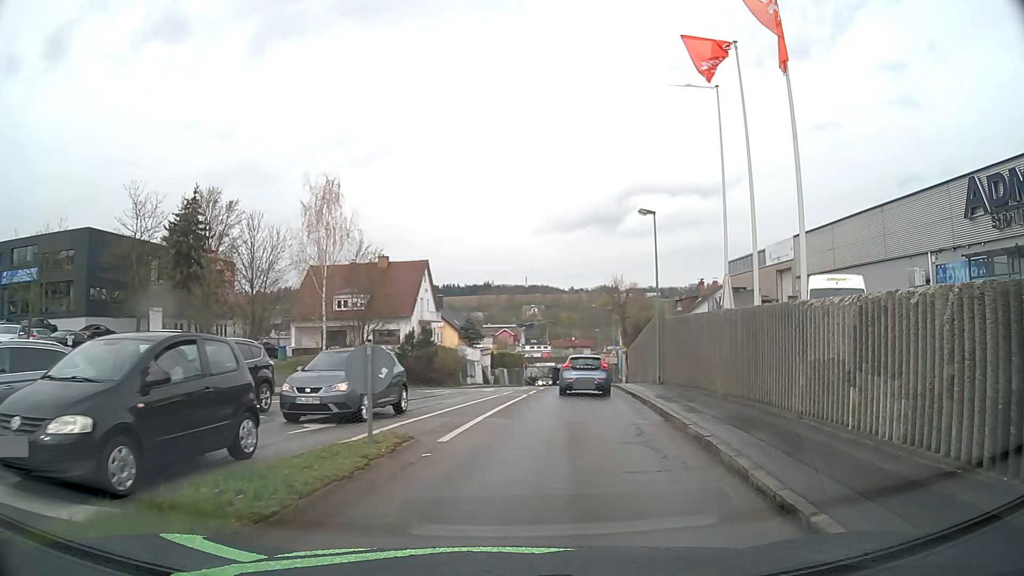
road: tertiary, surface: asphalt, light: Day
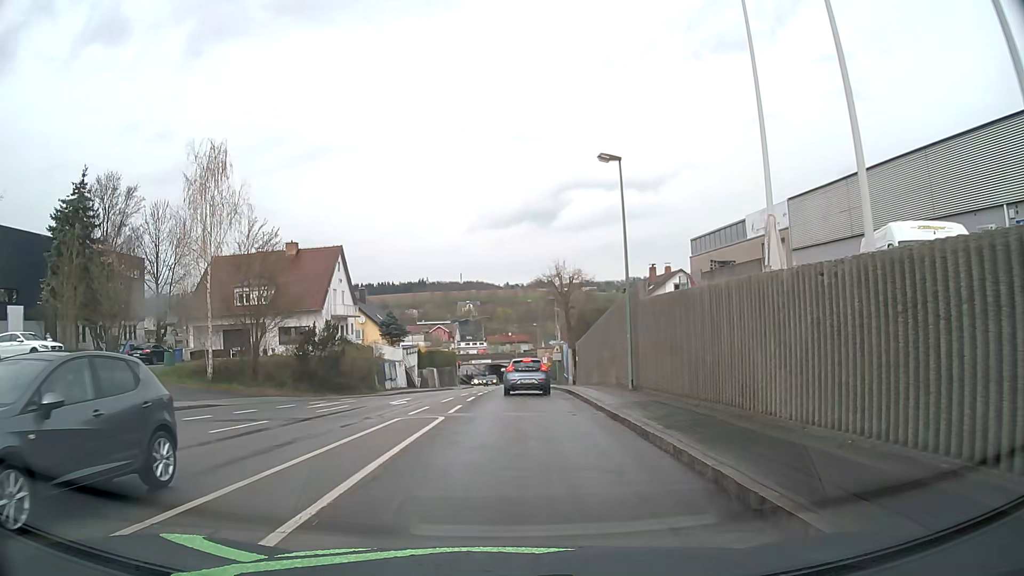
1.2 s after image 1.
(+0.6, +8.5) m; +6°
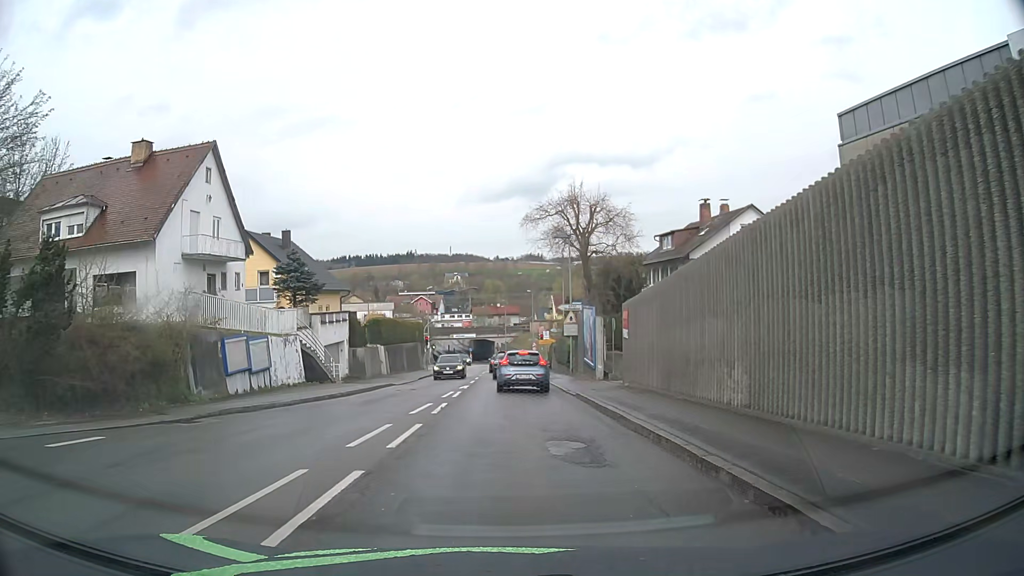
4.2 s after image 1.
(+0.4, +23.3) m; +2°
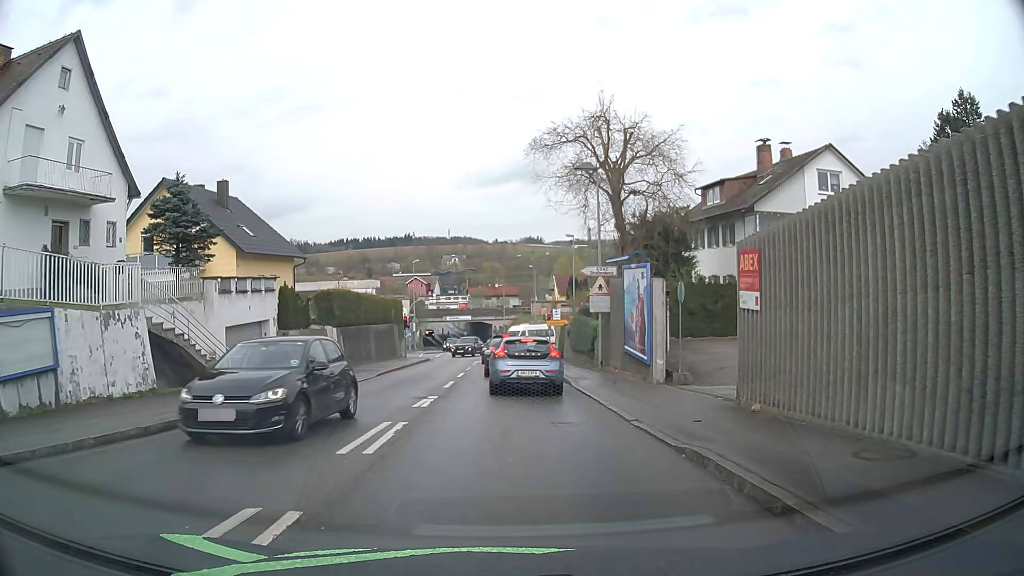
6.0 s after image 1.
(-0.1, +12.1) m; 0°
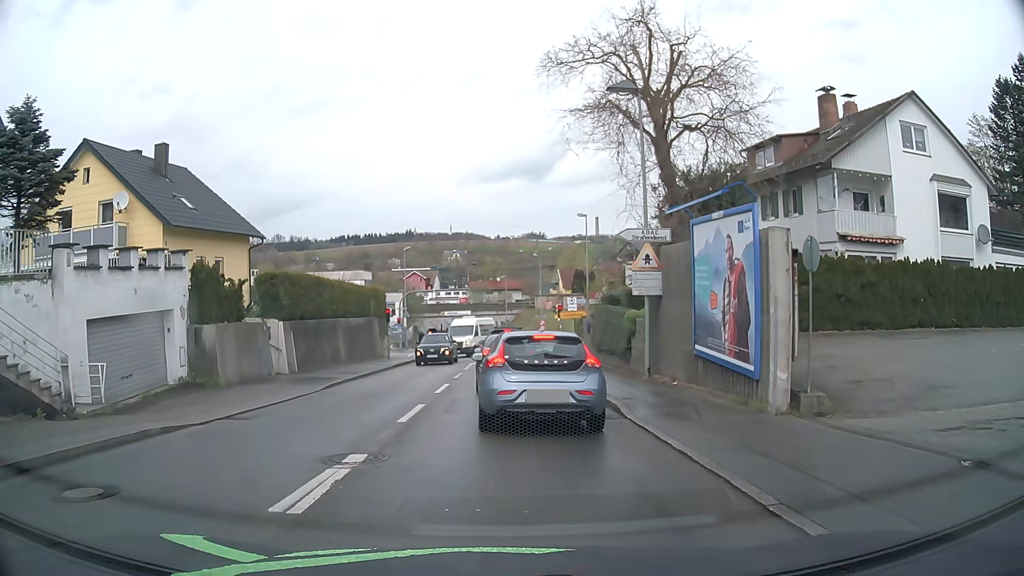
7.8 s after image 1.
(-0.1, +8.0) m; -1°
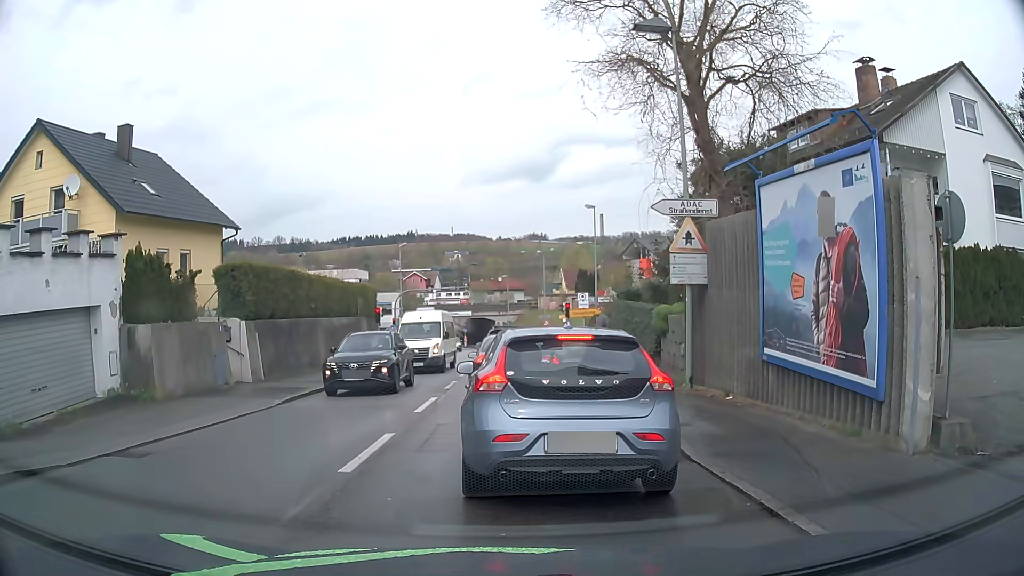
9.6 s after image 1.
(0.0, +3.7) m; 0°
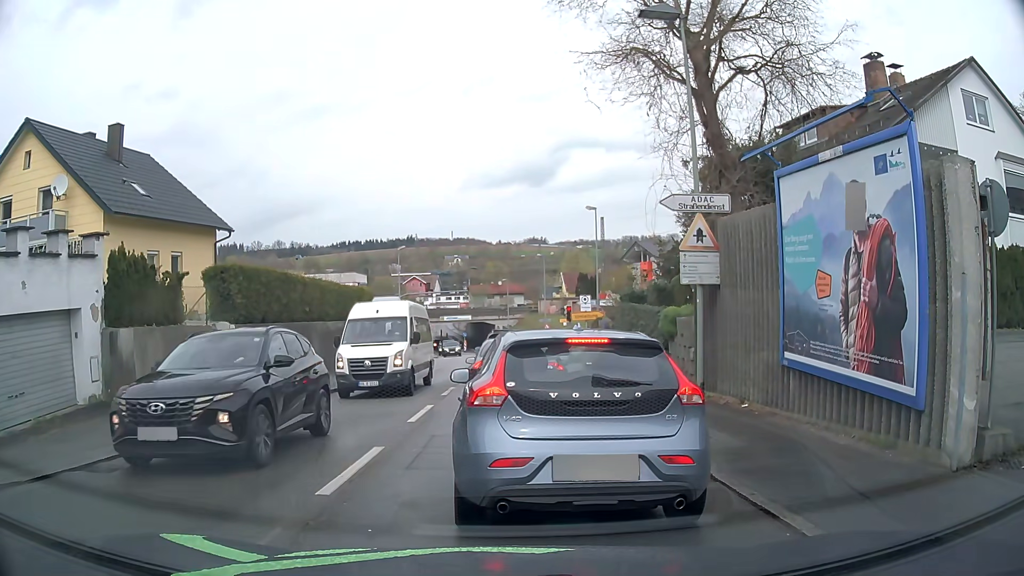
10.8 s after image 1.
(0.0, +0.8) m; 0°
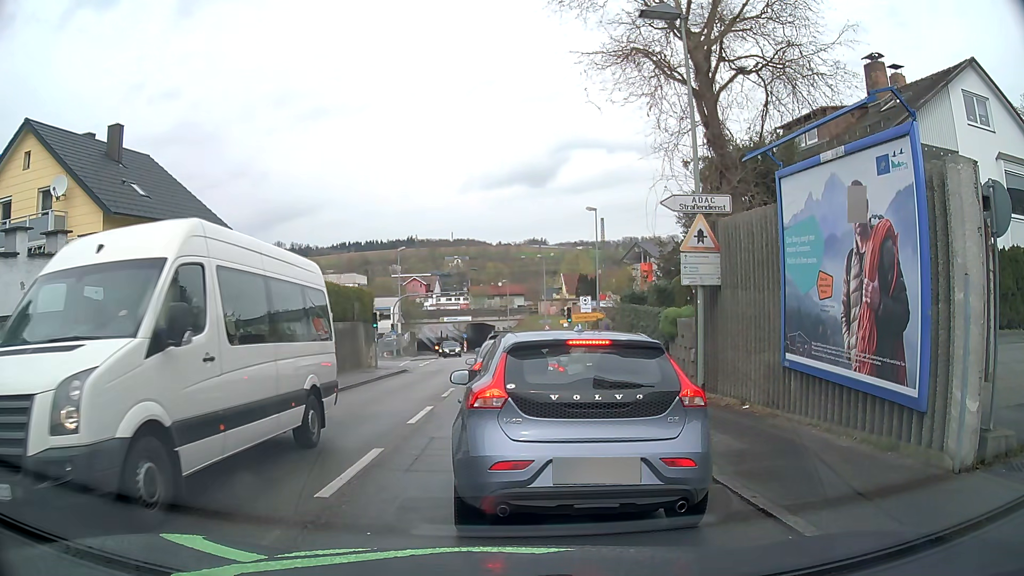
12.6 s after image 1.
(0.0, +0.1) m; 0°
